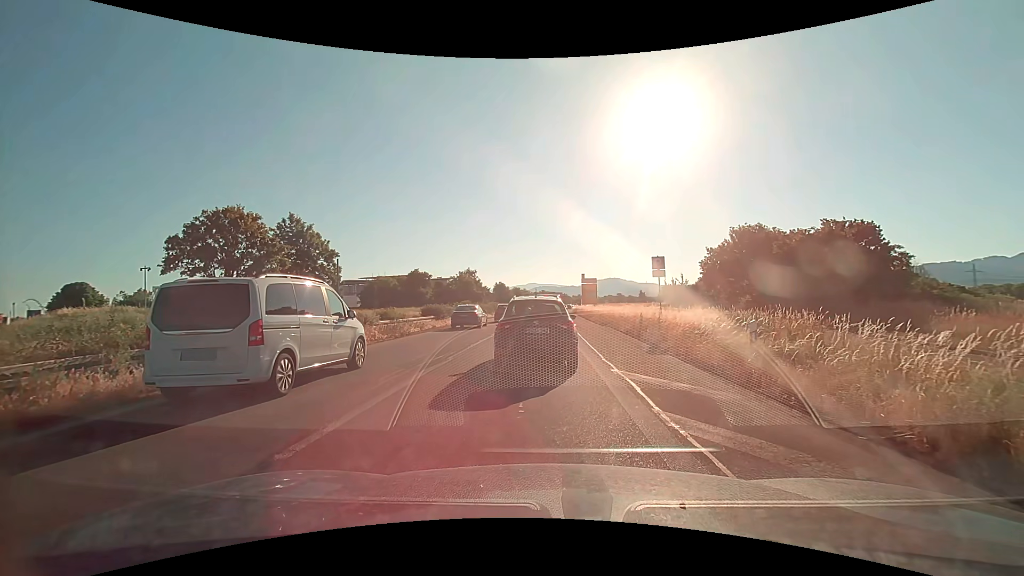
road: trunk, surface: asphalt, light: Day
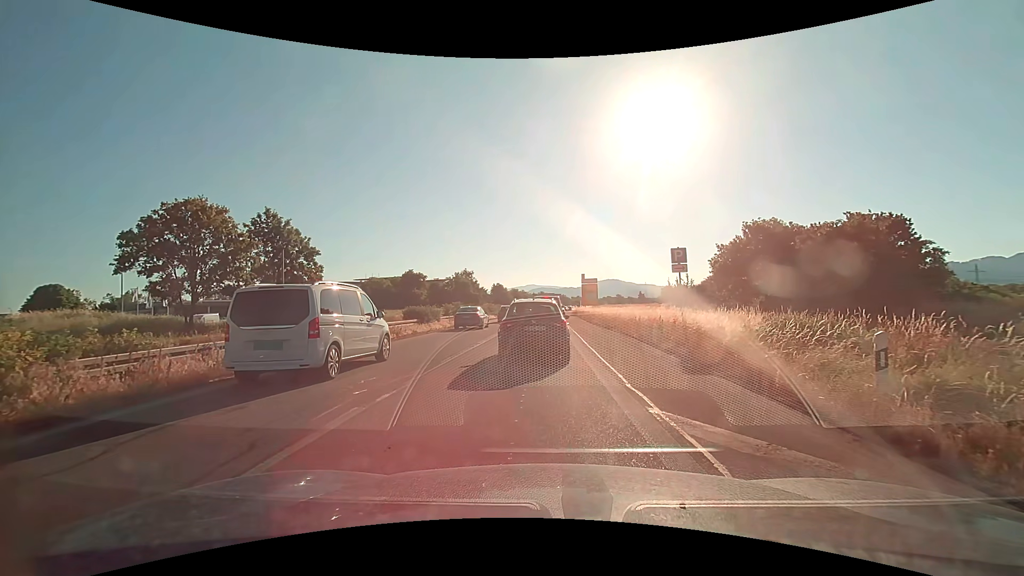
(0.0, +4.0) m; 0°
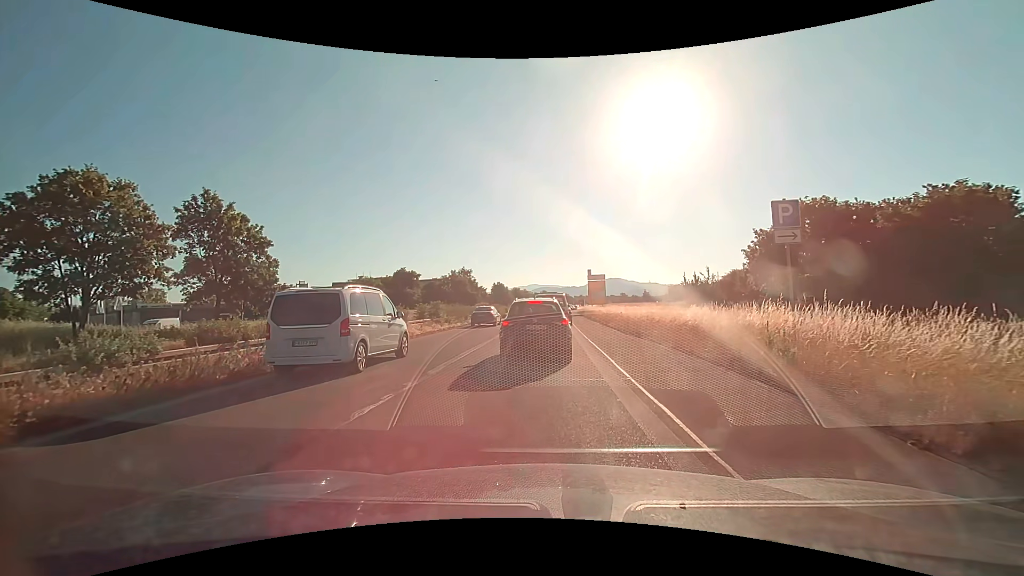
(0.0, +8.6) m; 0°
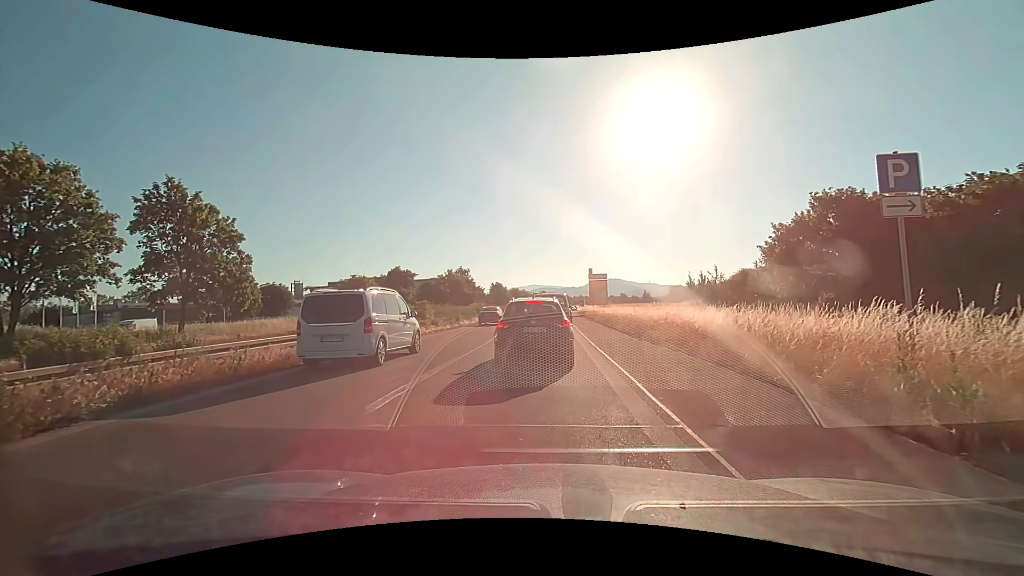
(0.0, +3.5) m; 0°
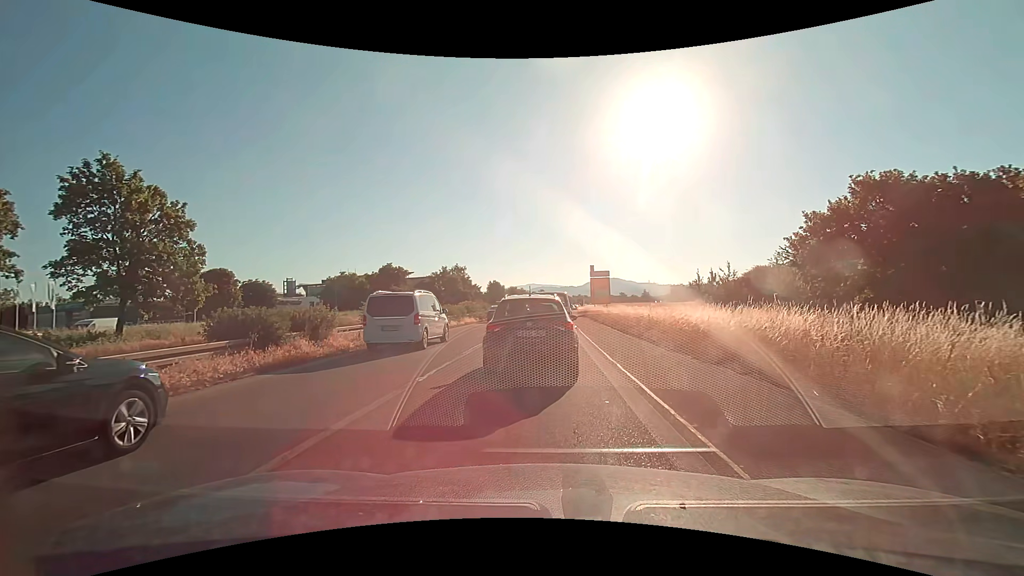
(0.0, +4.9) m; 0°
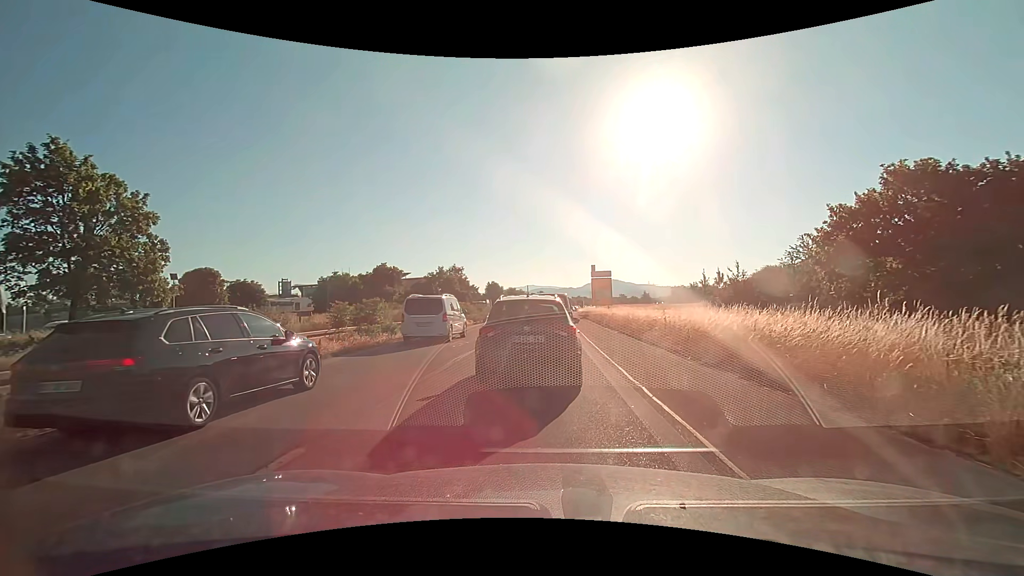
(0.0, +3.0) m; 0°
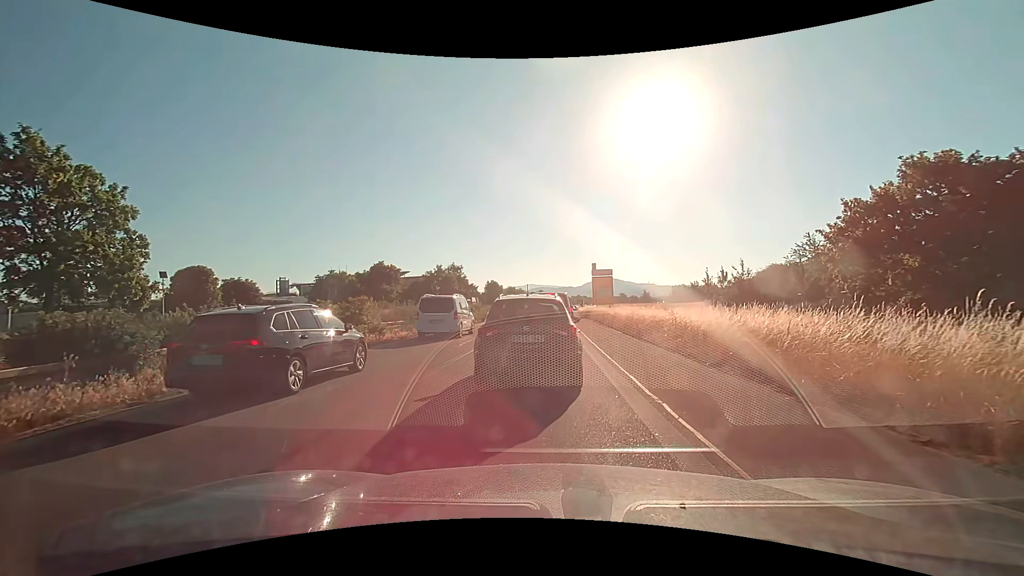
(0.0, +1.5) m; 0°
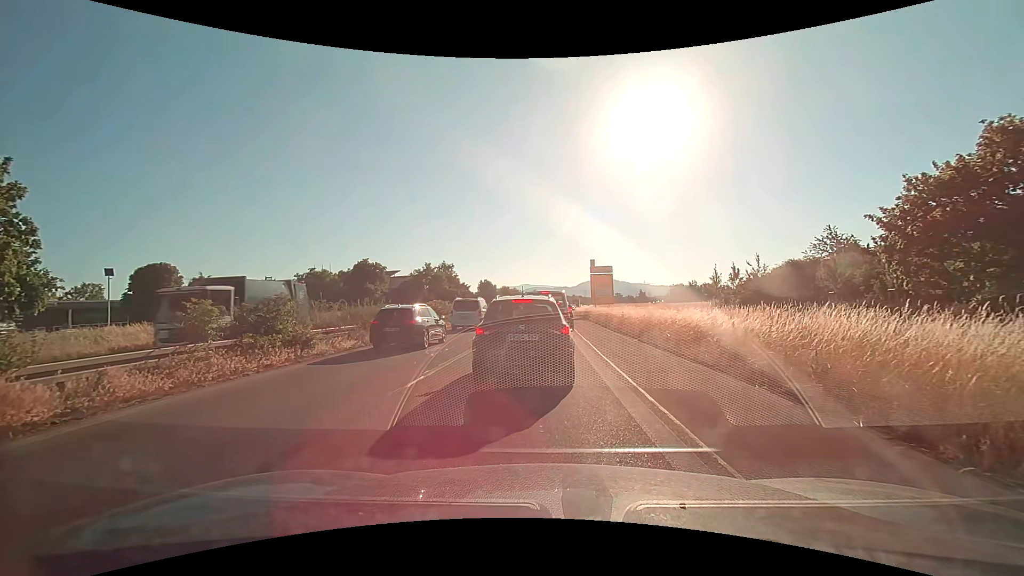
(0.0, +5.7) m; +1°
